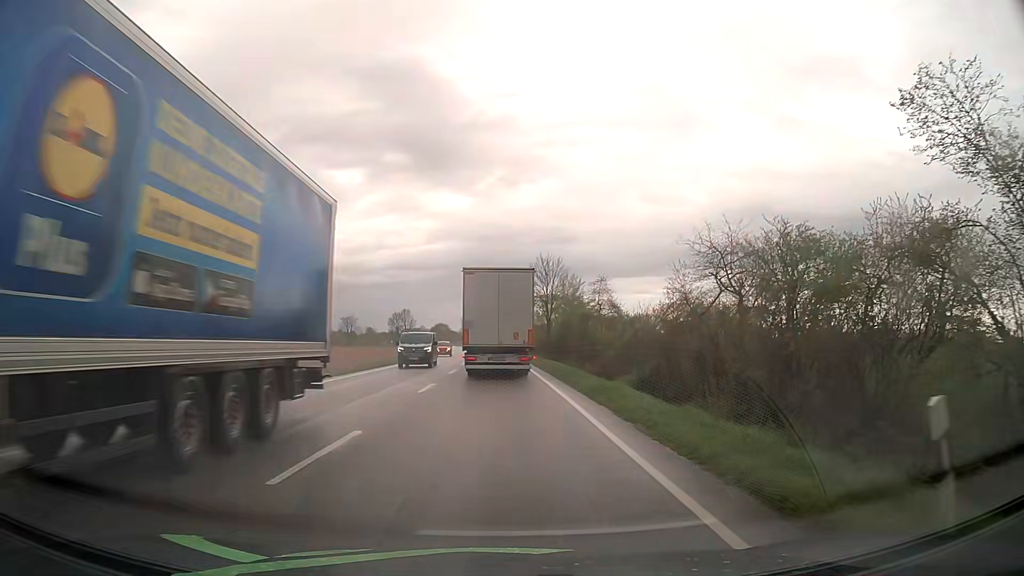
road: primary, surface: asphalt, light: Day
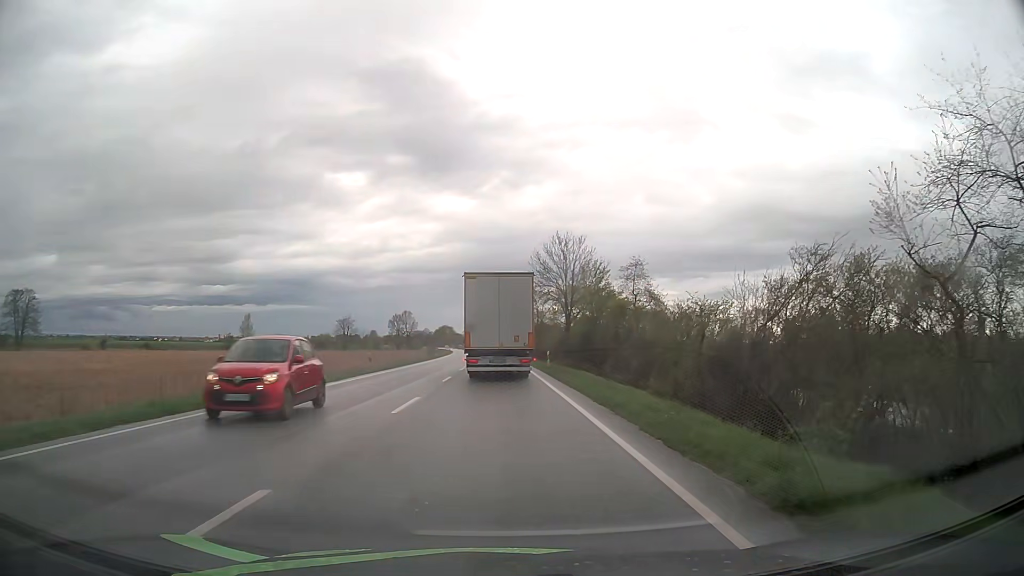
(-0.2, +16.2) m; -1°
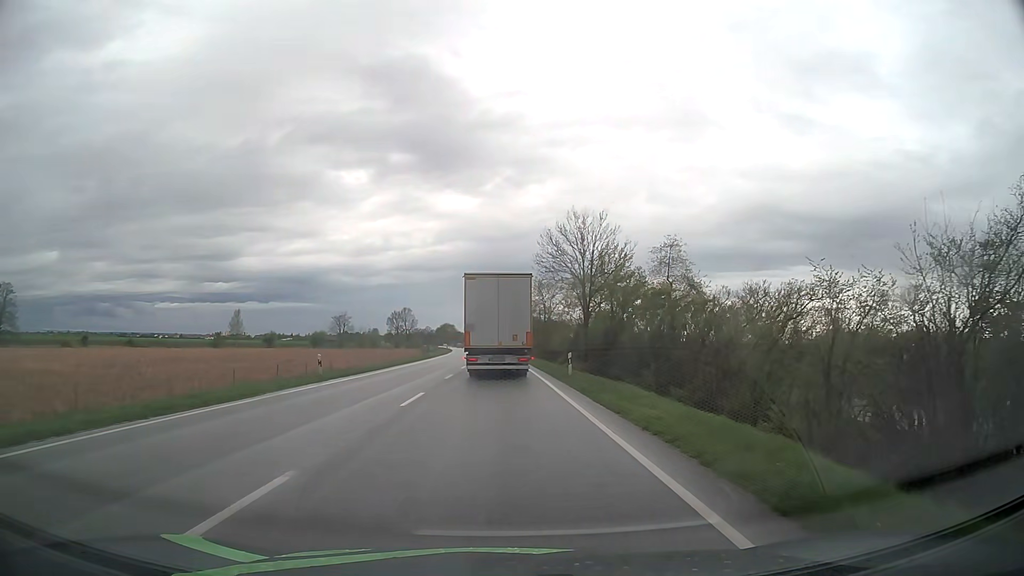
(-0.1, +10.9) m; 0°
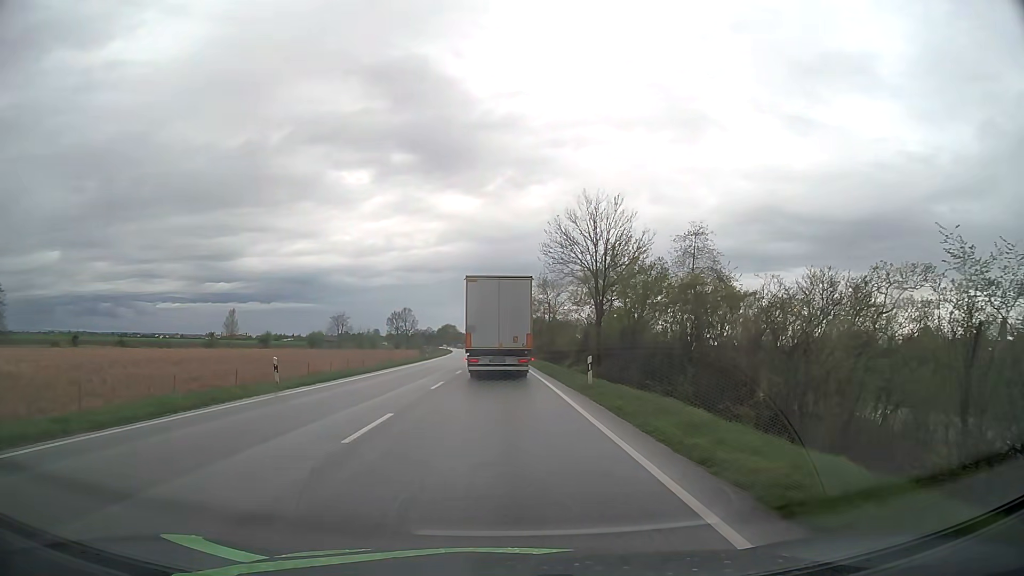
(0.0, +5.6) m; 0°
